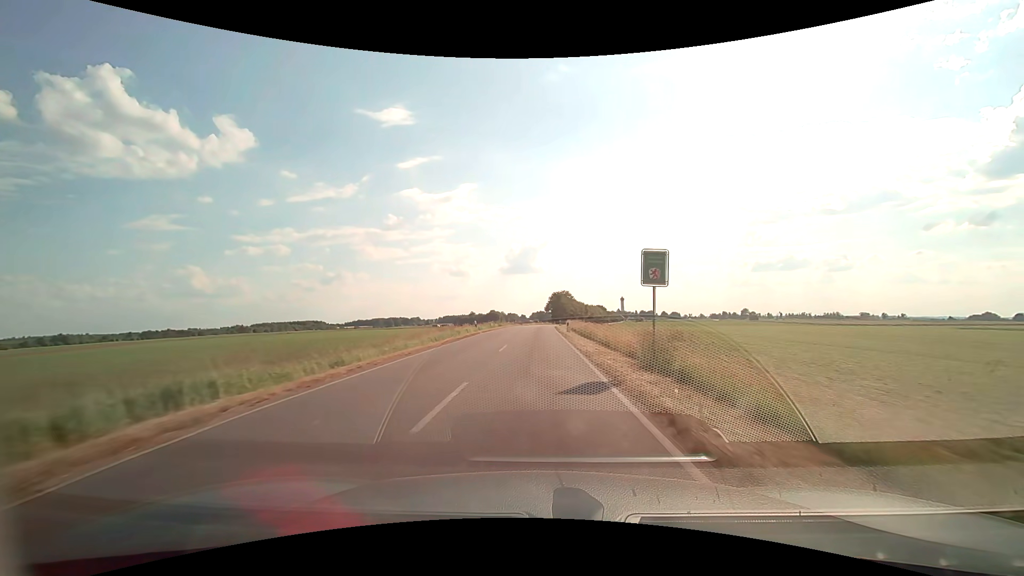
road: tertiary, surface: asphalt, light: Day
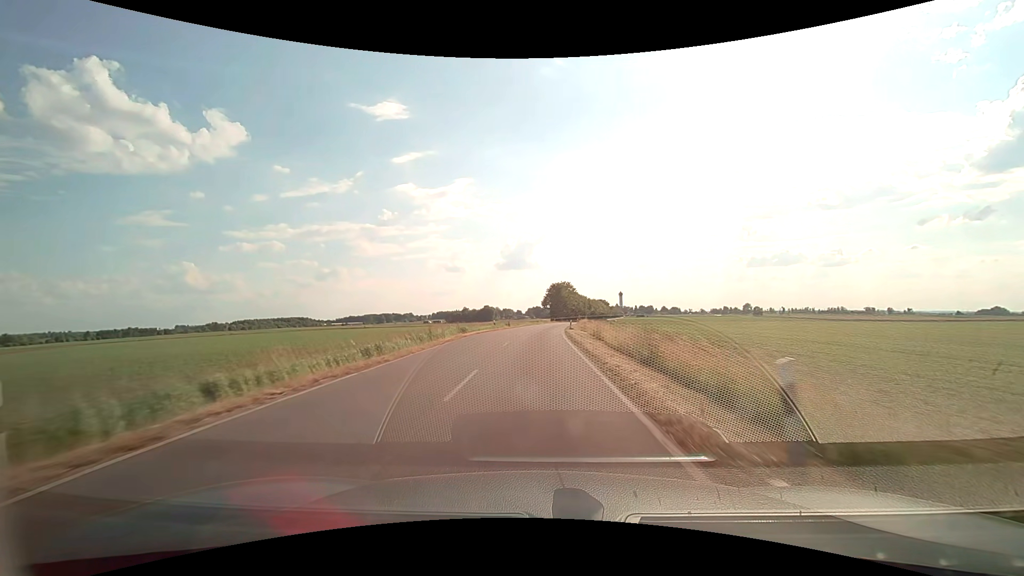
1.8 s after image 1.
(+0.1, +34.4) m; 0°
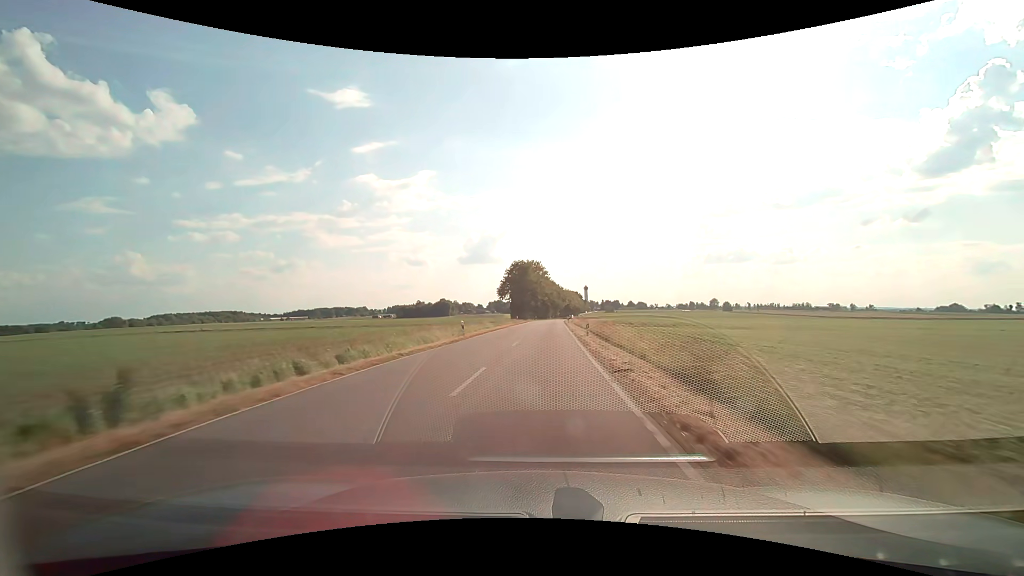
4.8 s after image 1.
(+1.9, +60.1) m; +4°
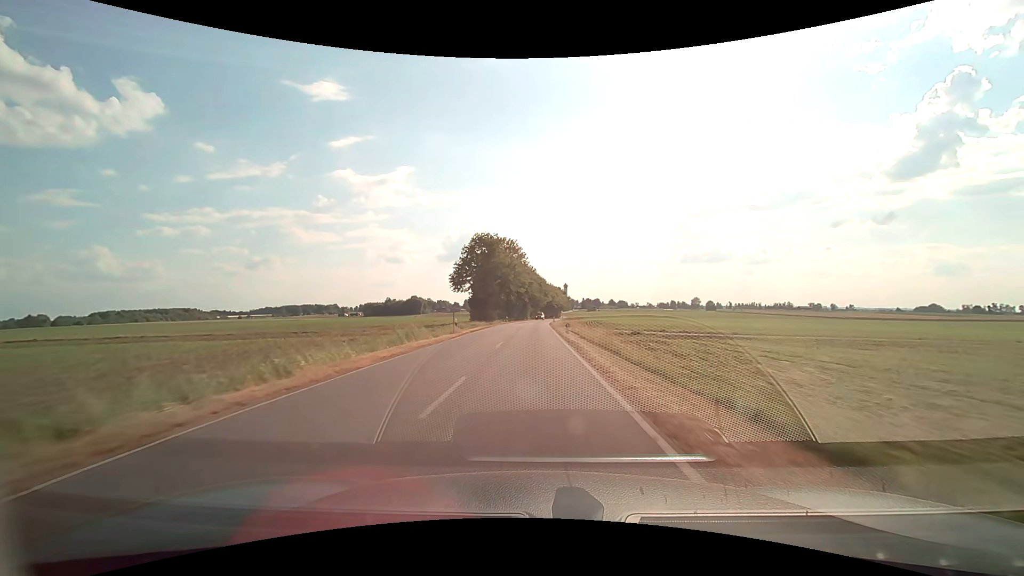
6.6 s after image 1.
(+1.0, +37.8) m; +3°
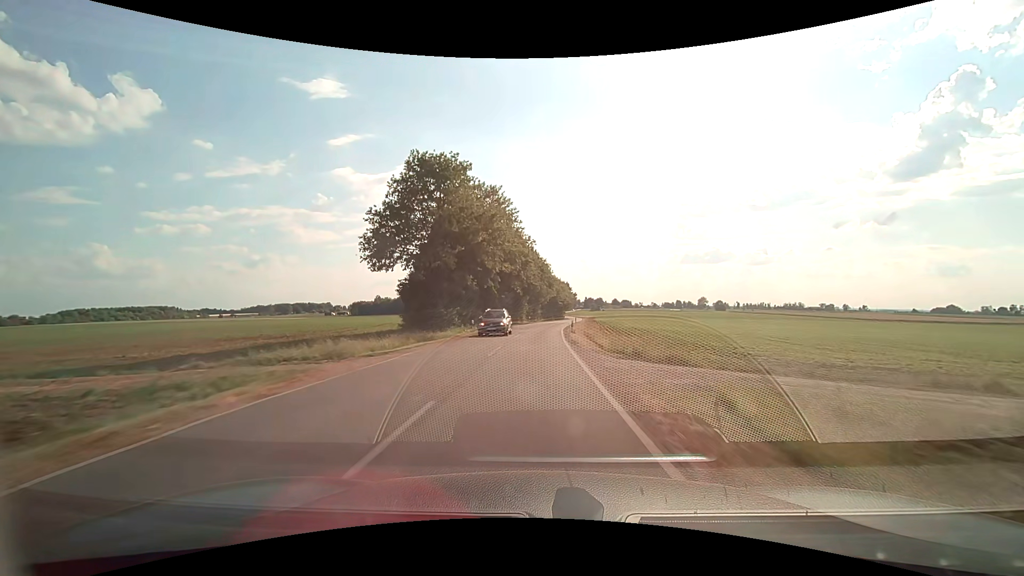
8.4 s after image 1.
(0.0, +39.1) m; 0°
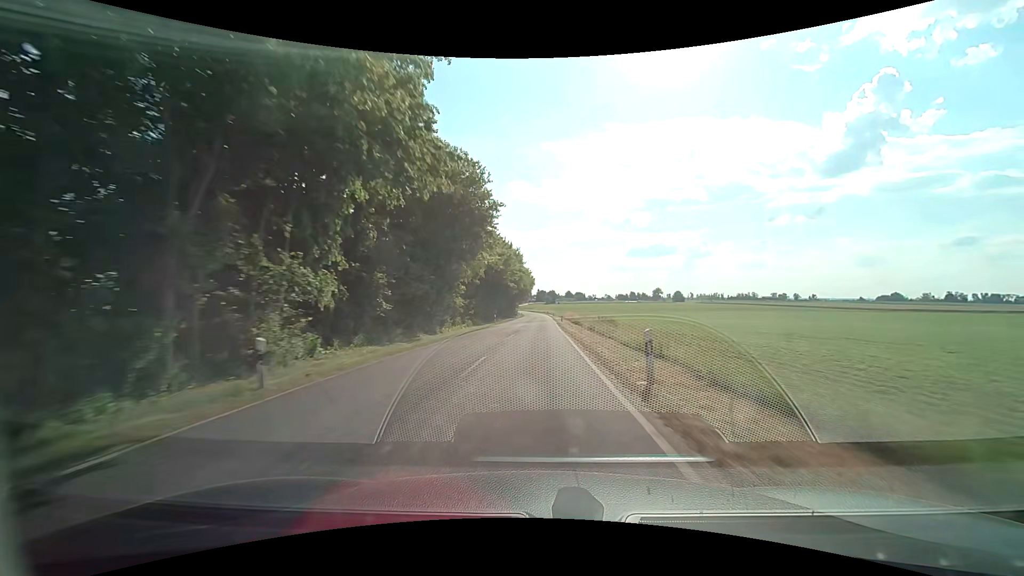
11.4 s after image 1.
(+2.8, +65.8) m; +6°
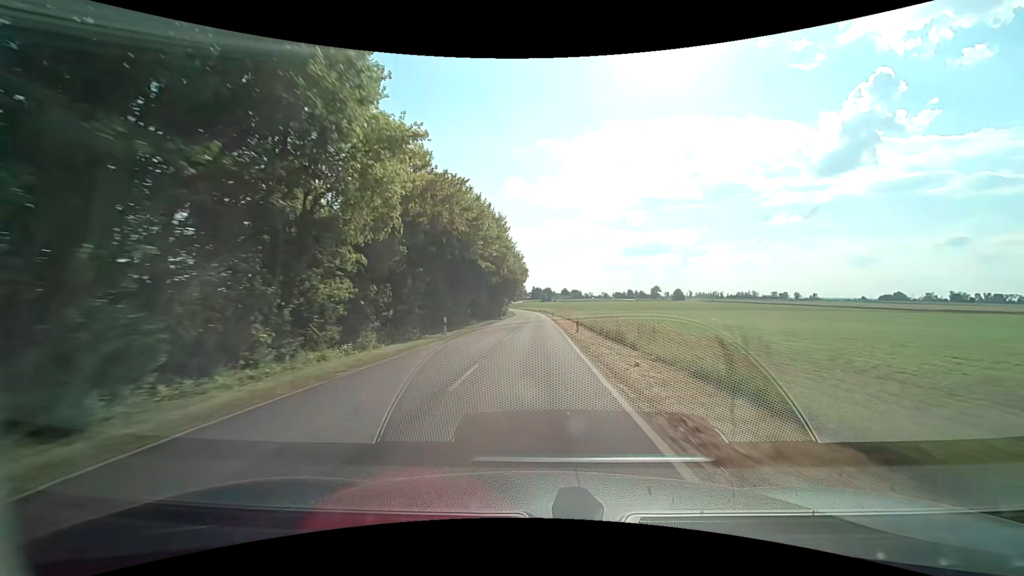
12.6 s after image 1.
(+0.2, +25.4) m; 0°
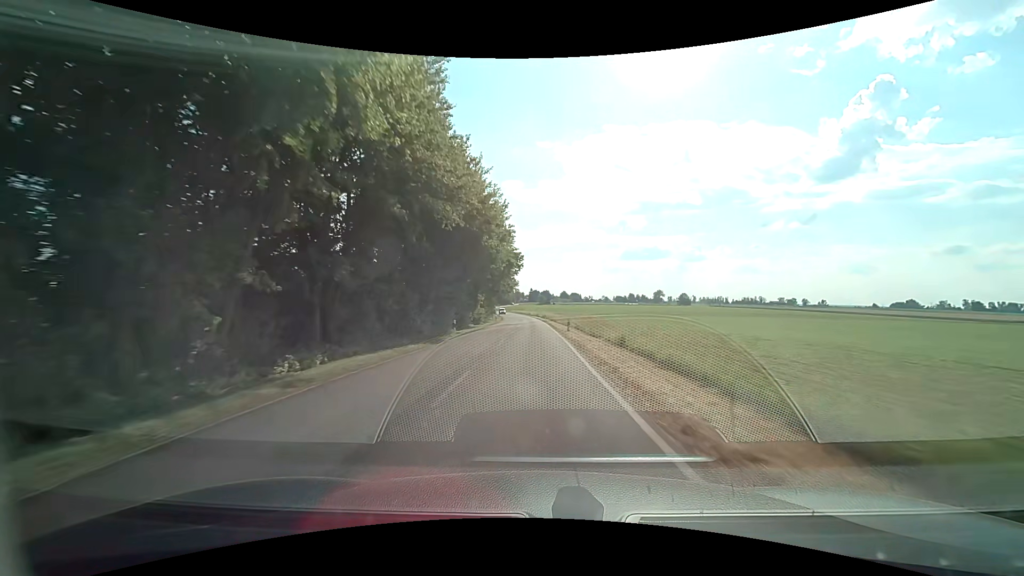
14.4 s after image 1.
(+0.3, +37.2) m; +1°
(0, +10) (0, +20) (0, +30) (0, +40) (-1, +50) (-1, +60) (-1, +70) (-1, +80) (-2, +90) (-3, +100) m
